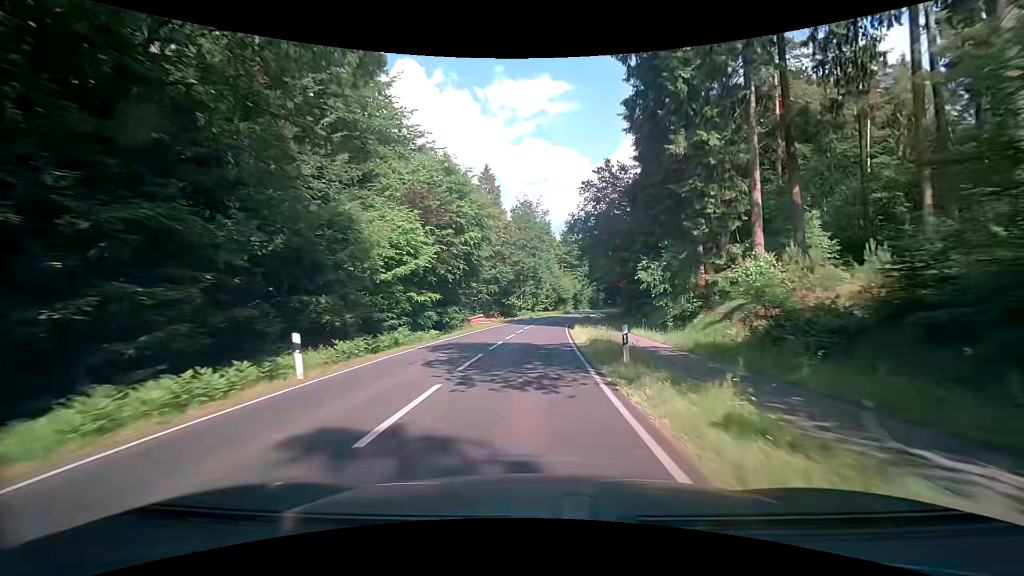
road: secondary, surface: asphalt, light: Day
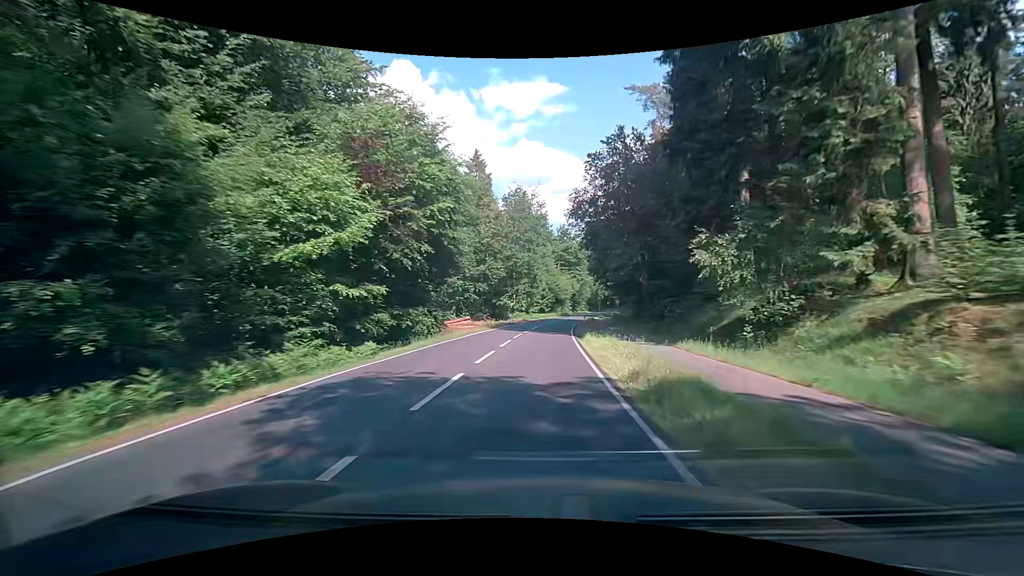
(+0.1, +10.5) m; 0°
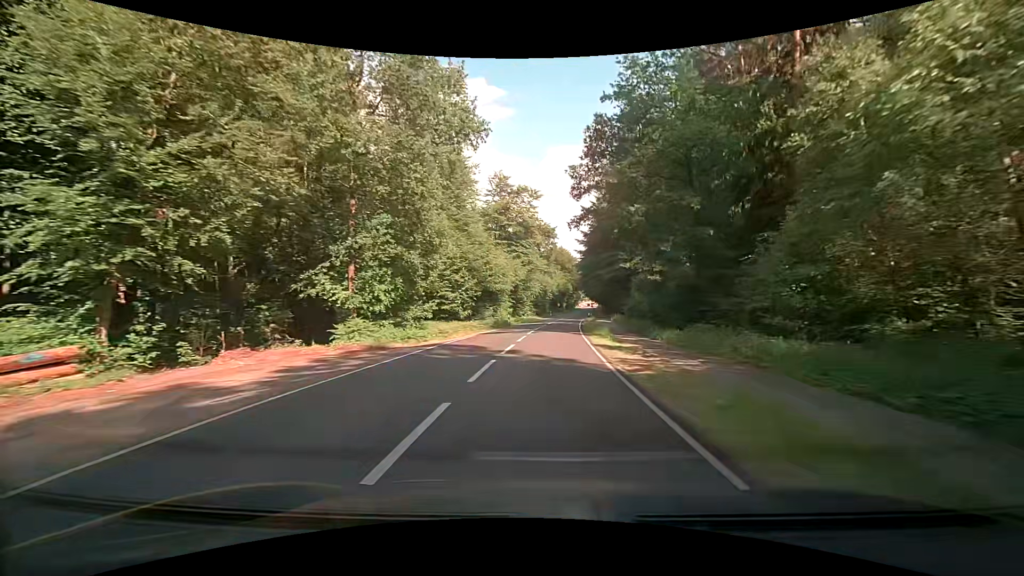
(+2.8, +52.5) m; +8°
(0, +10) (+1, +20) (+1, +30) (+2, +40) (+3, +50) (+4, +60) (+5, +70) (+6, +80) (+7, +90) (+9, +100) m
